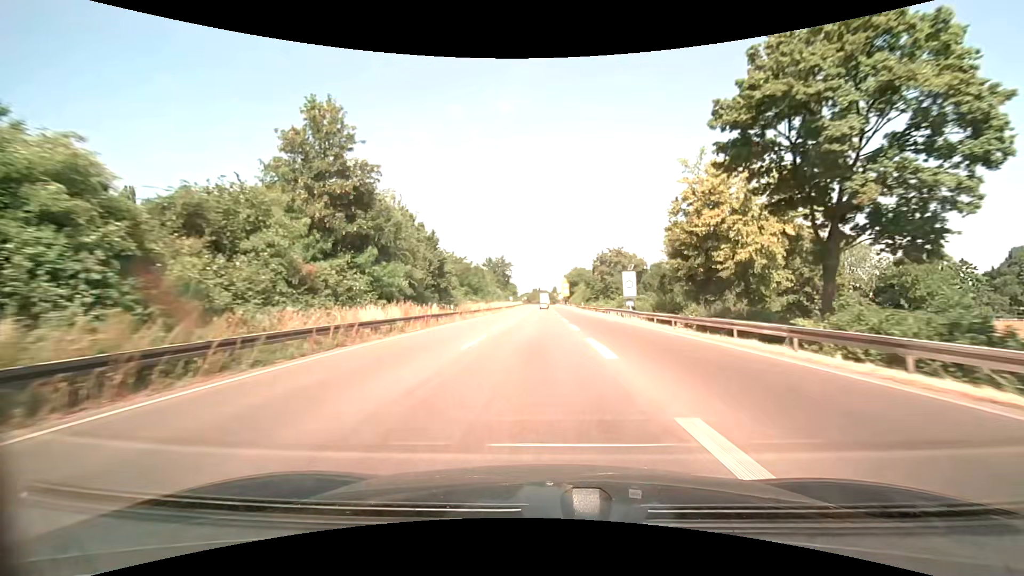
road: trunk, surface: asphalt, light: Day
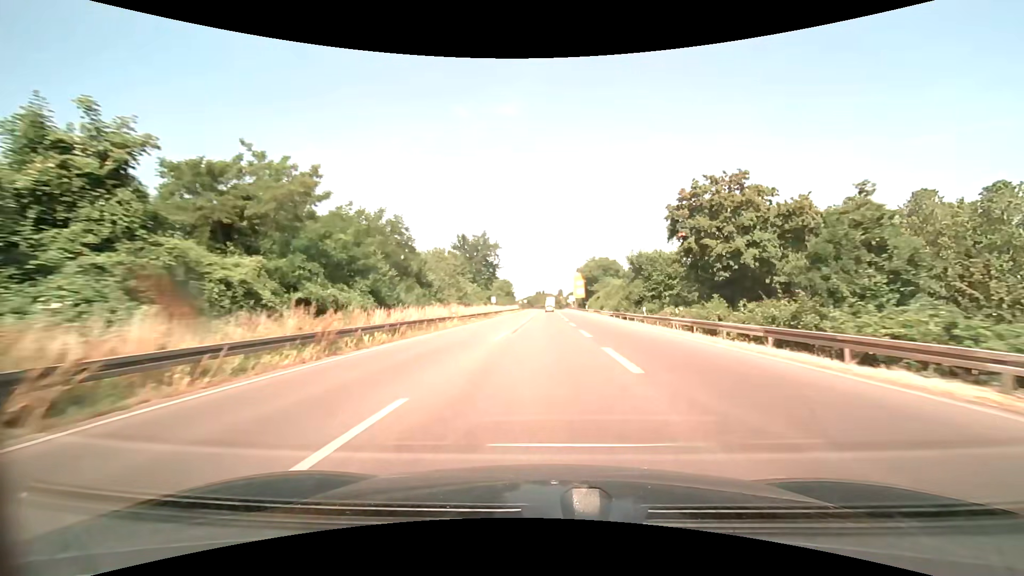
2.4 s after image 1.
(-0.4, +50.0) m; 0°
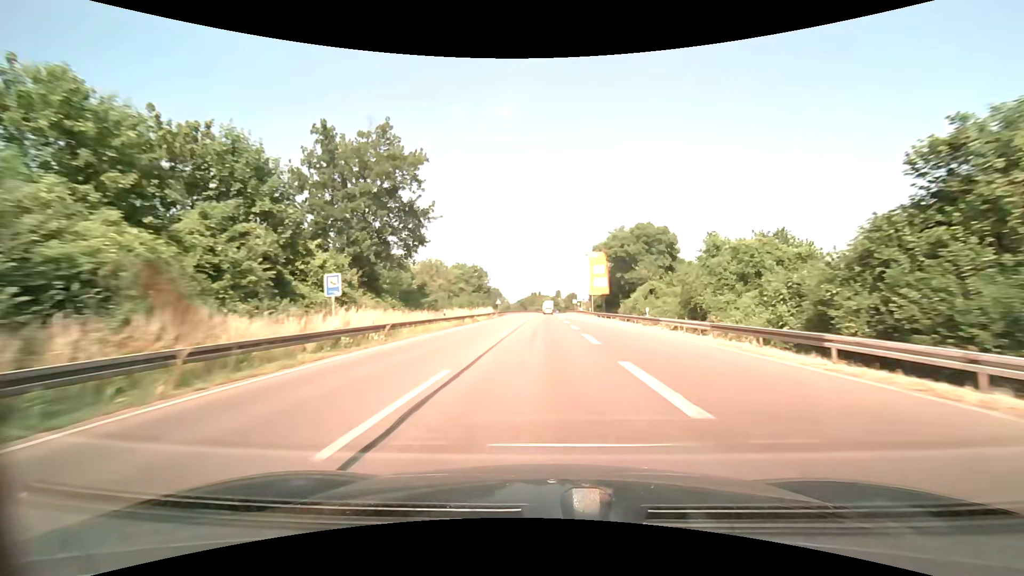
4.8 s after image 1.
(+0.1, +52.1) m; 0°
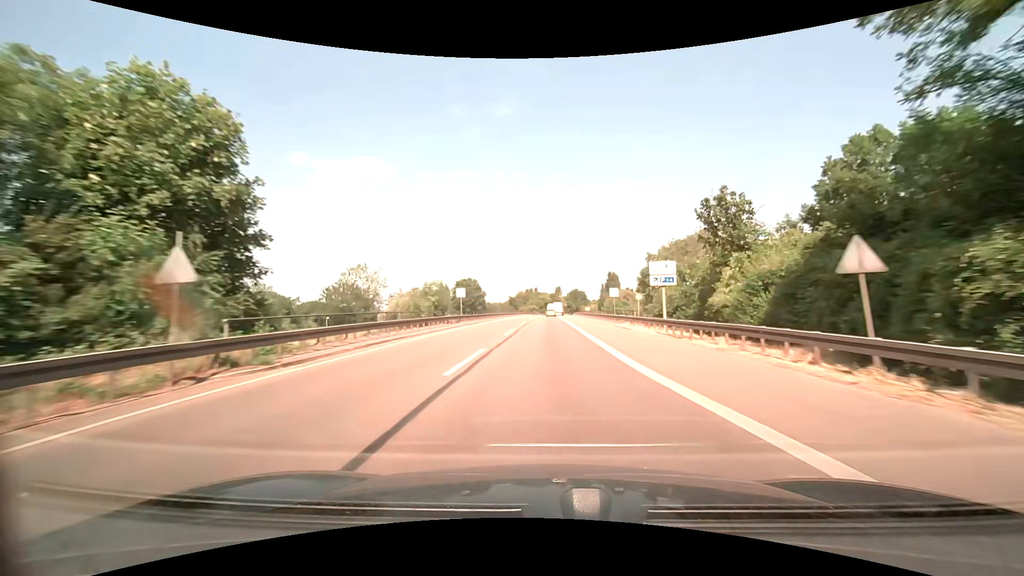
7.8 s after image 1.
(-0.2, +68.5) m; 0°
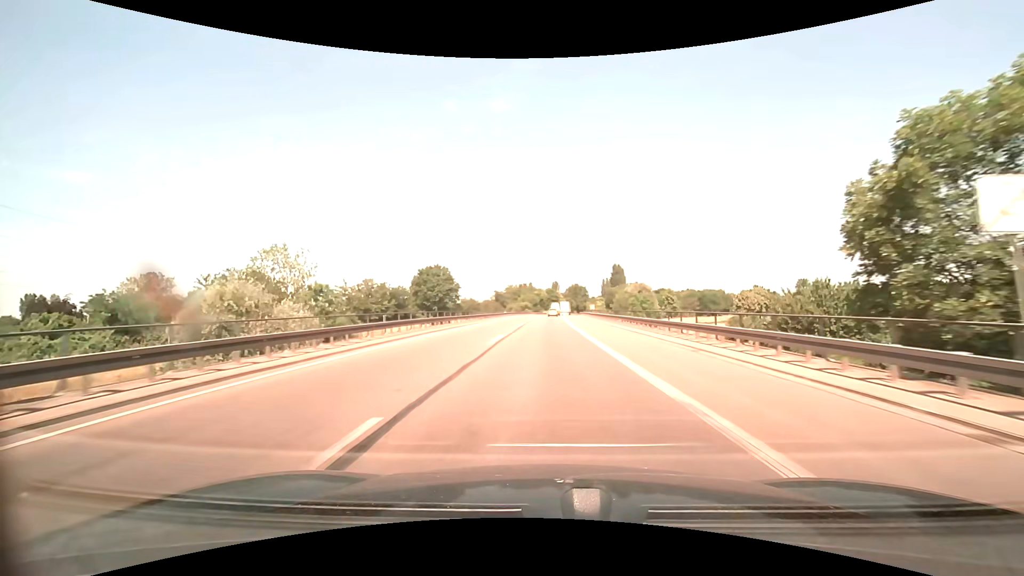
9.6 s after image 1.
(+0.3, +41.9) m; +1°
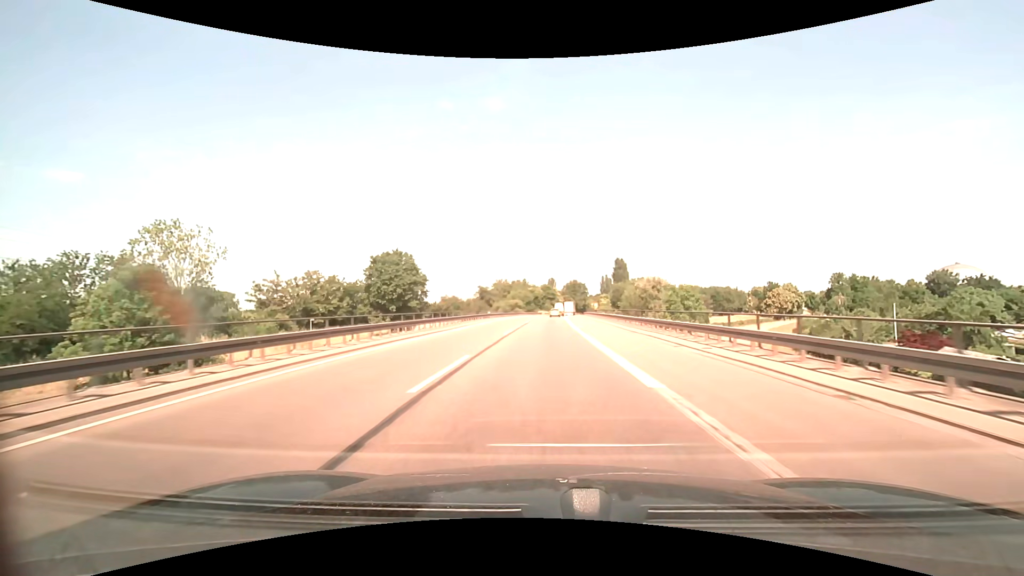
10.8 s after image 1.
(+0.2, +28.1) m; +1°
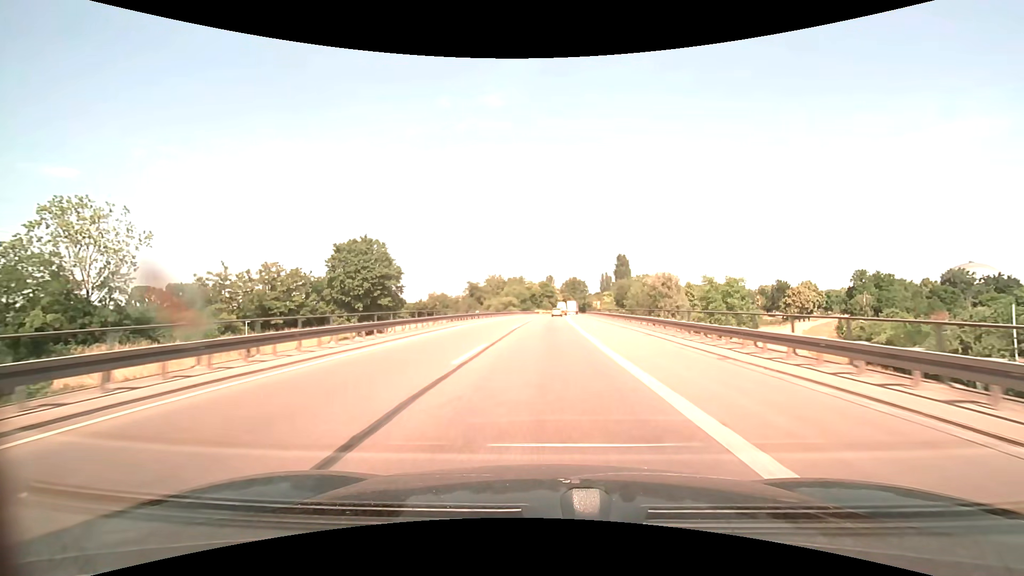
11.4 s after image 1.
(0.0, +14.1) m; 0°
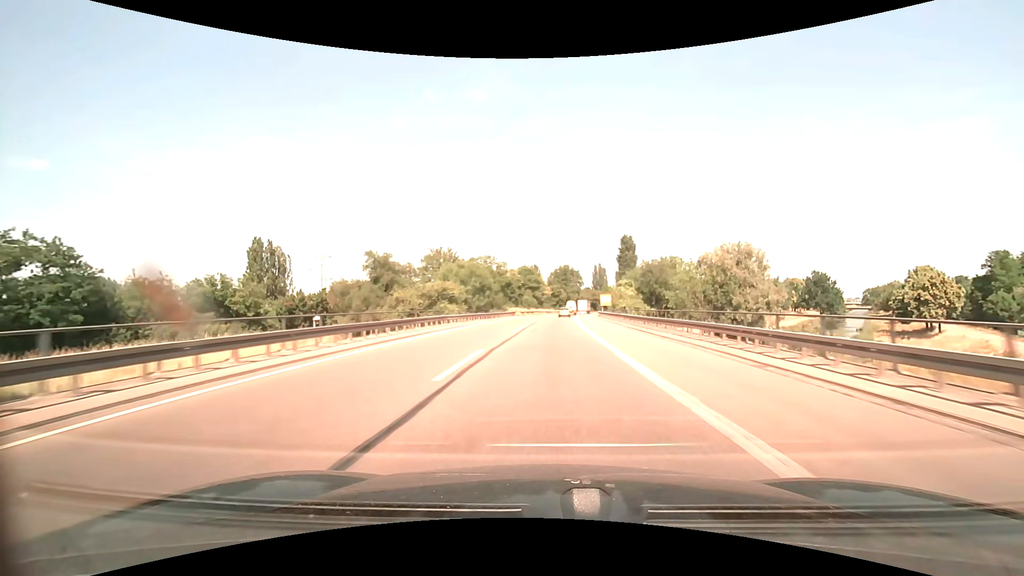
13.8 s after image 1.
(+0.6, +56.6) m; +2°
(0, +10) (0, +20) (0, +30) (+1, +40) (+1, +50) (+2, +60) (+3, +70) (+3, +80) (+4, +90) (+5, +100) m
